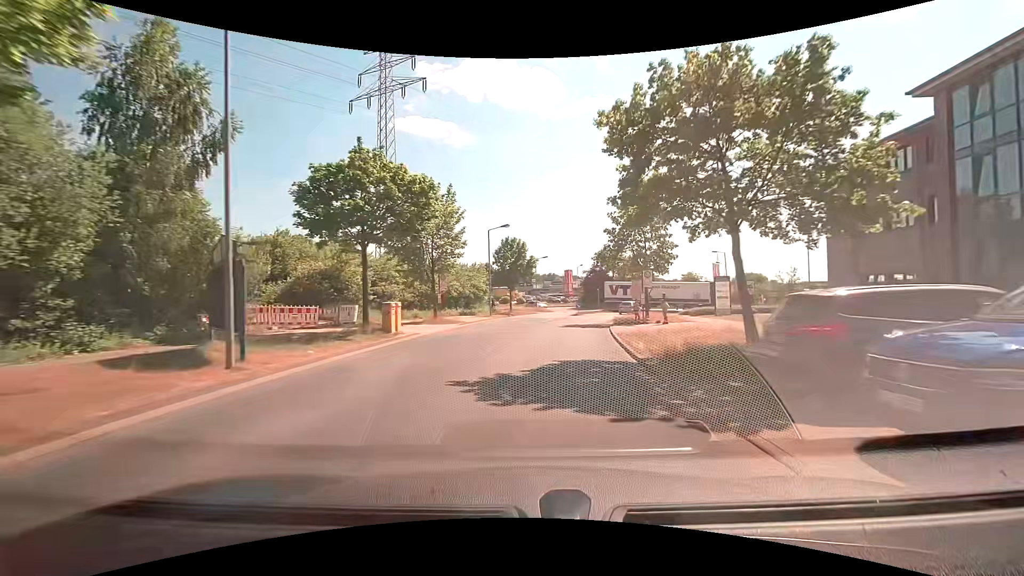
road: residential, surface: asphalt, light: Day
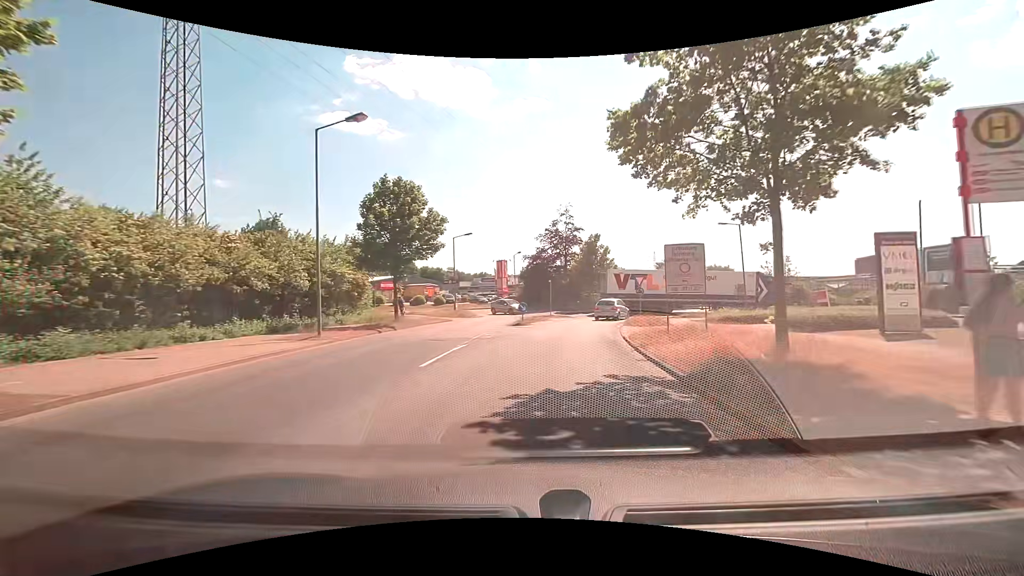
(+1.6, +25.0) m; +7°
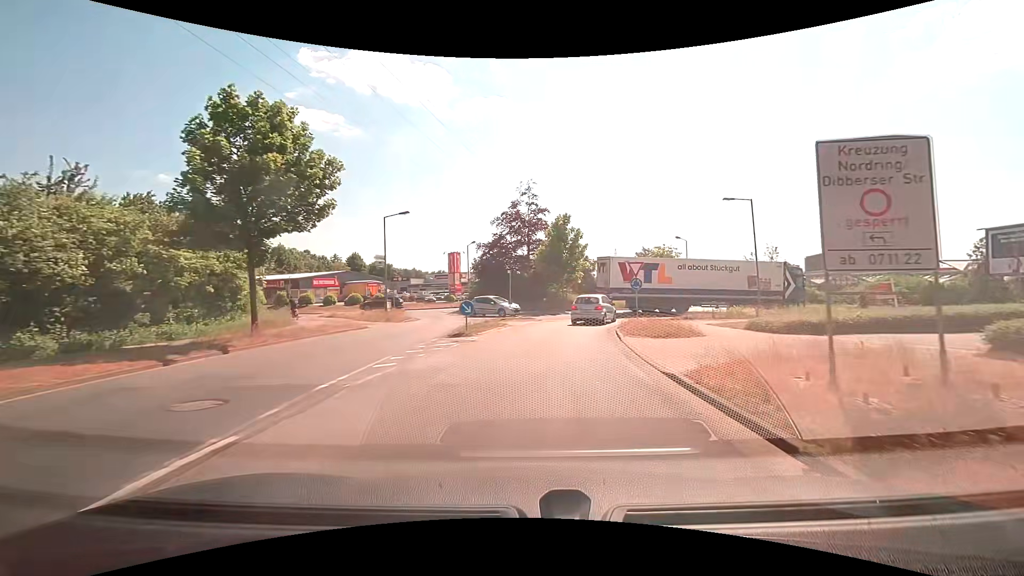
(+0.5, +10.5) m; +4°
